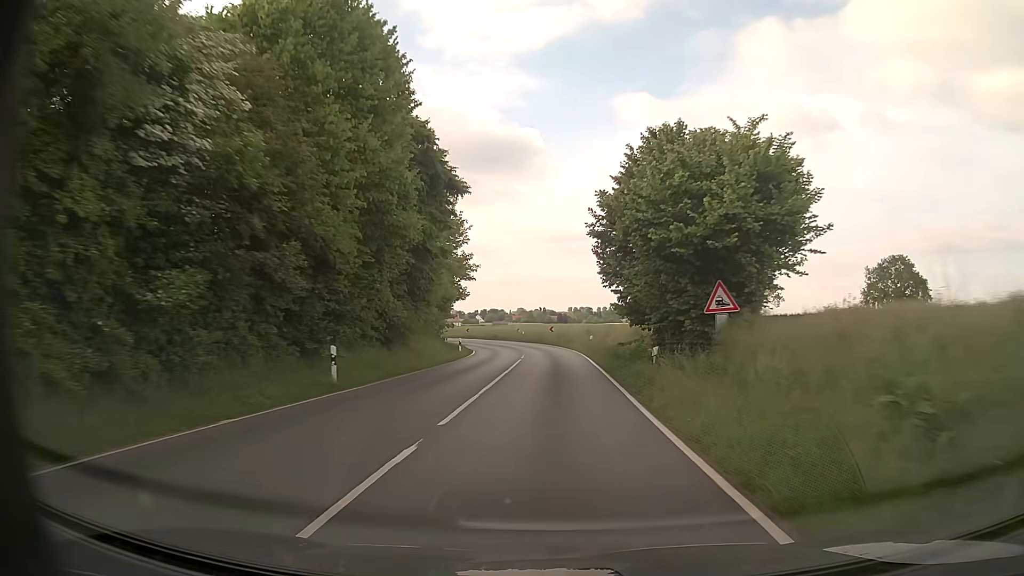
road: primary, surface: asphalt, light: Day
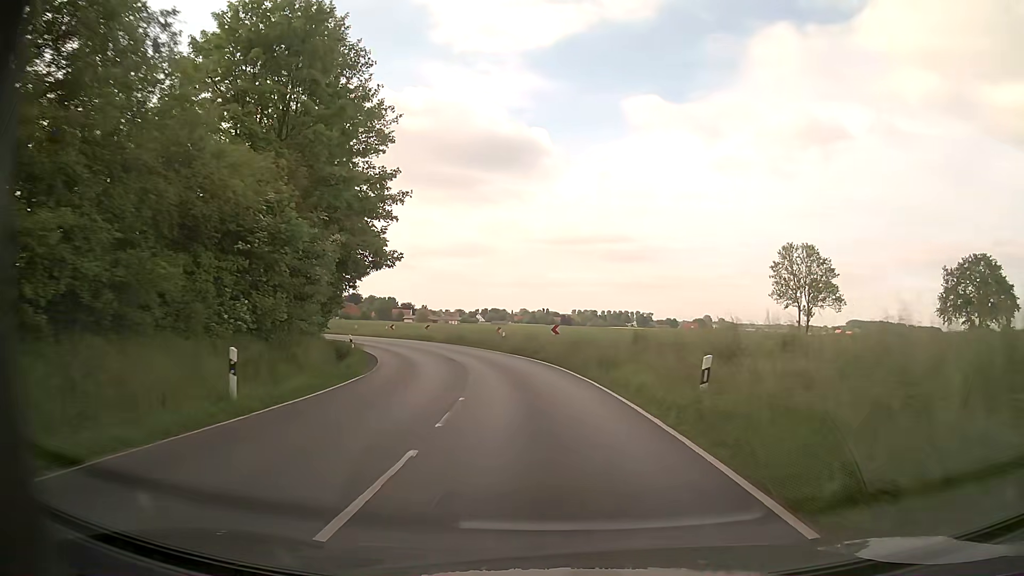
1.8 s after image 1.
(+0.3, +30.3) m; 0°
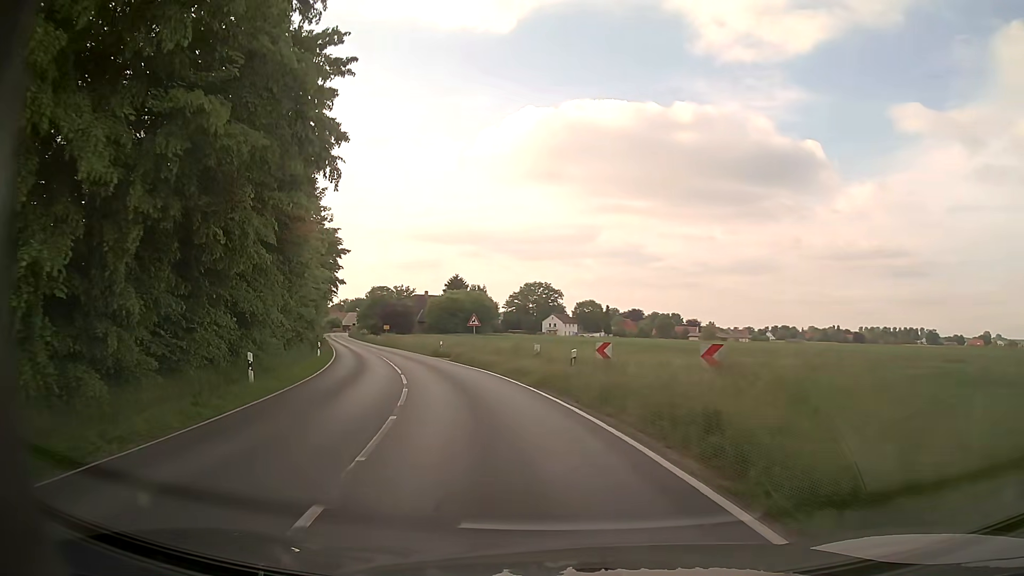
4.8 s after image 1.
(-7.1, +43.2) m; -24°
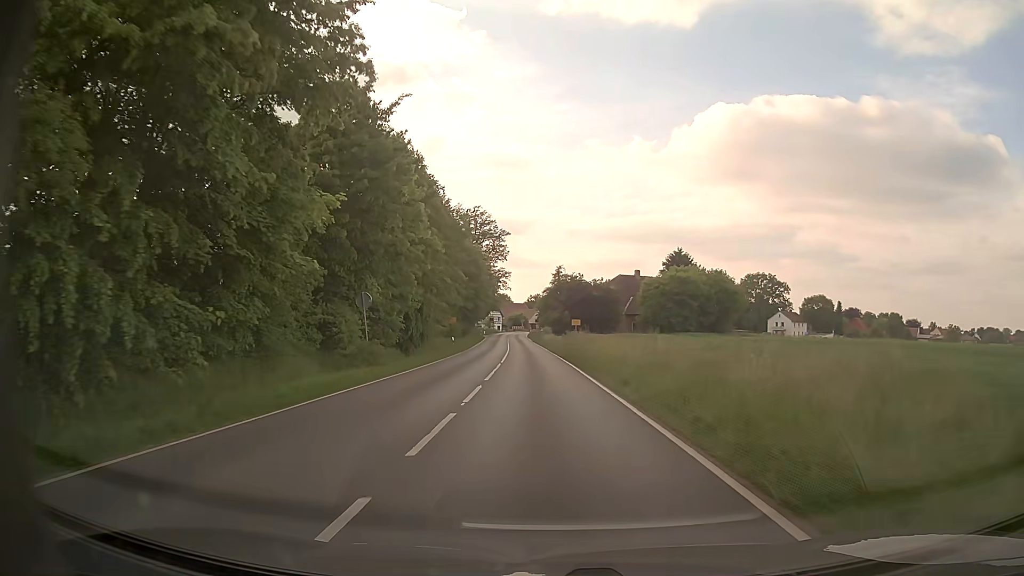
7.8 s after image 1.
(-8.6, +41.7) m; -17°
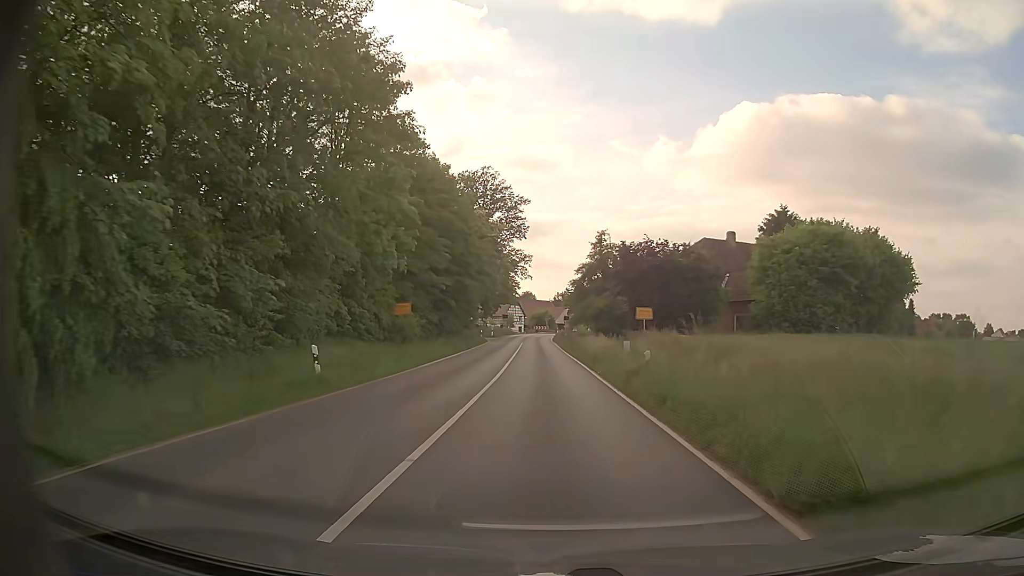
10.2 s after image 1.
(-0.9, +35.1) m; -2°
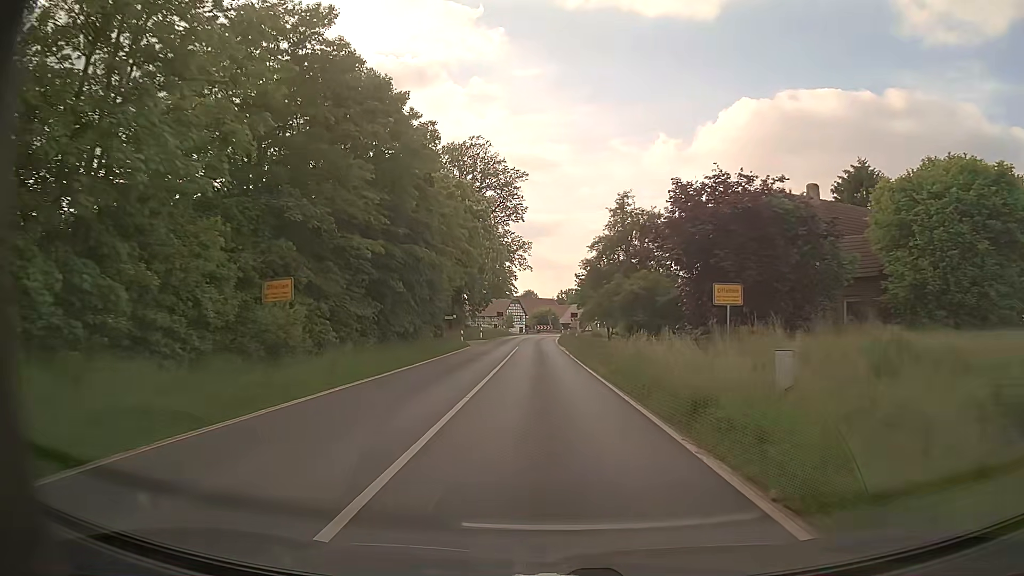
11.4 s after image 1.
(-0.1, +17.5) m; -1°
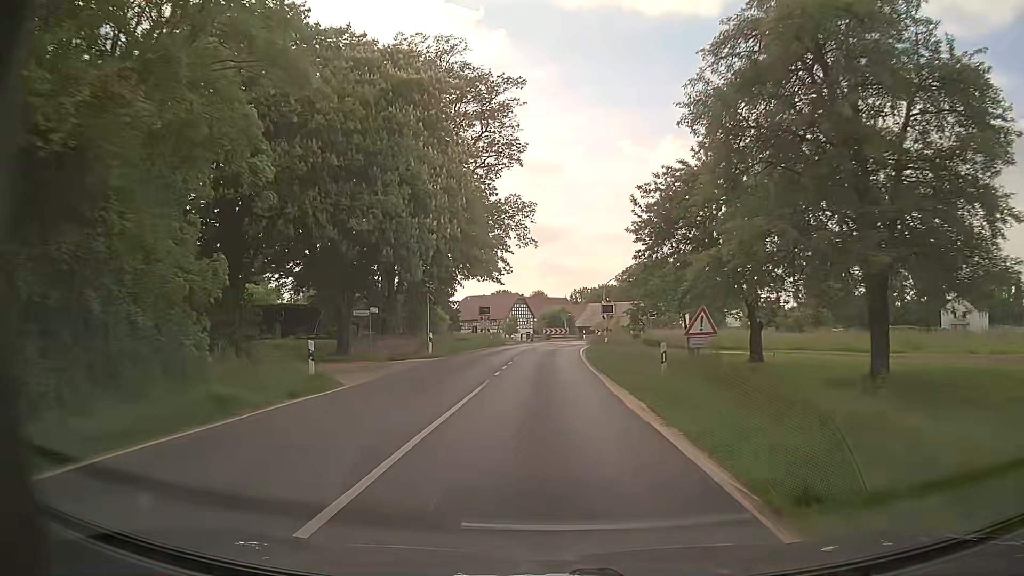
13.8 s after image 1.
(-0.2, +33.0) m; -1°
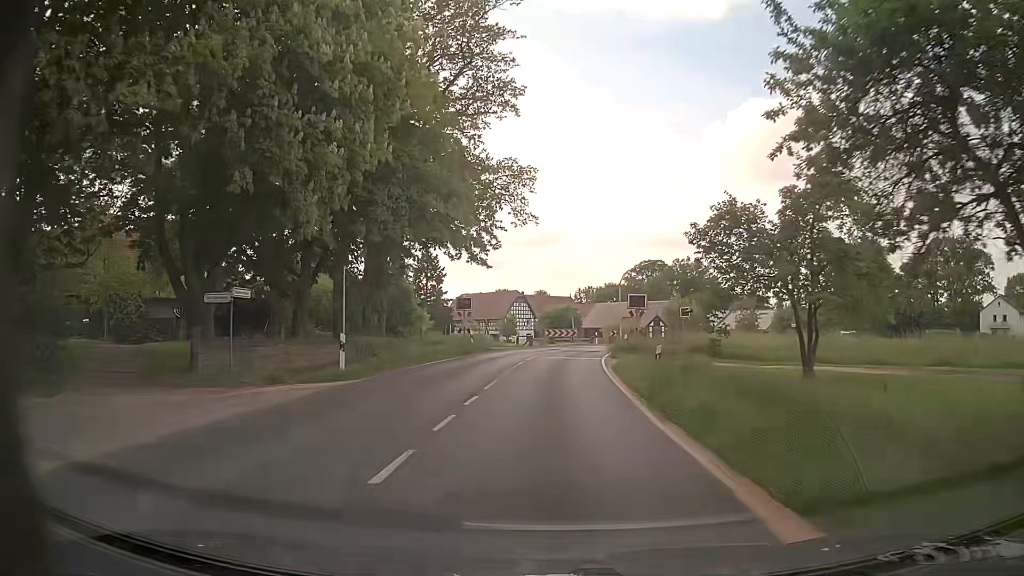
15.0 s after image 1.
(-0.1, +14.4) m; -2°
(0, +10) (+1, +20) (+2, +30) (+4, +40) (+7, +49) (+13, +57) (+20, +64) (+27, +71) (+35, +77) (+43, +84) m
